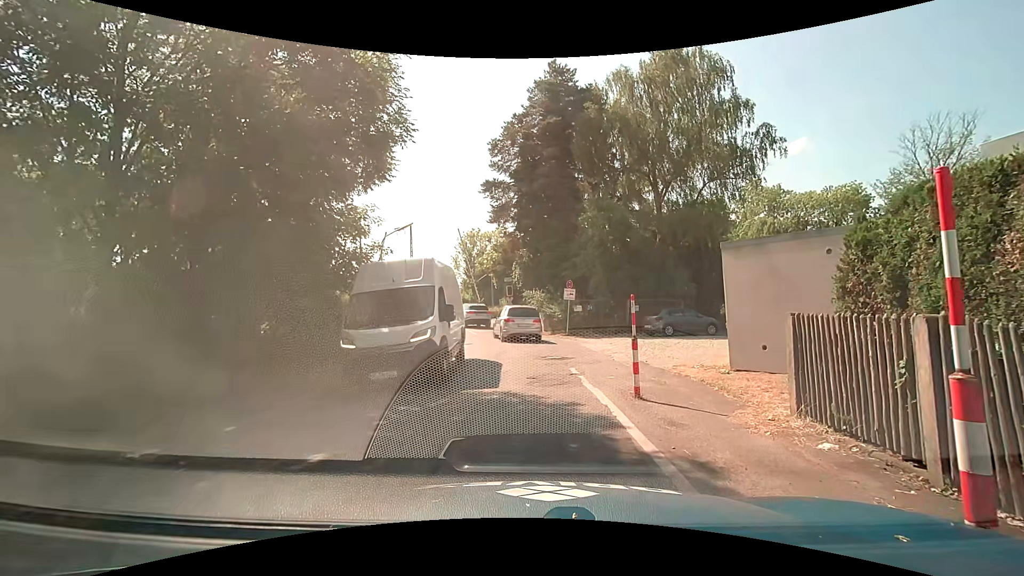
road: residential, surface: asphalt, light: Day
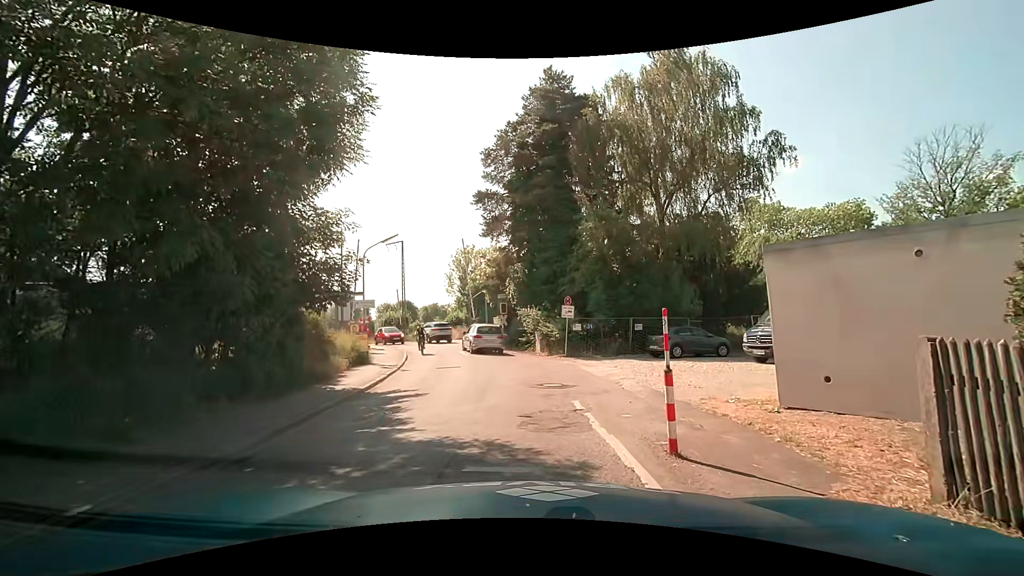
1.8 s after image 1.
(0.0, +2.2) m; +3°
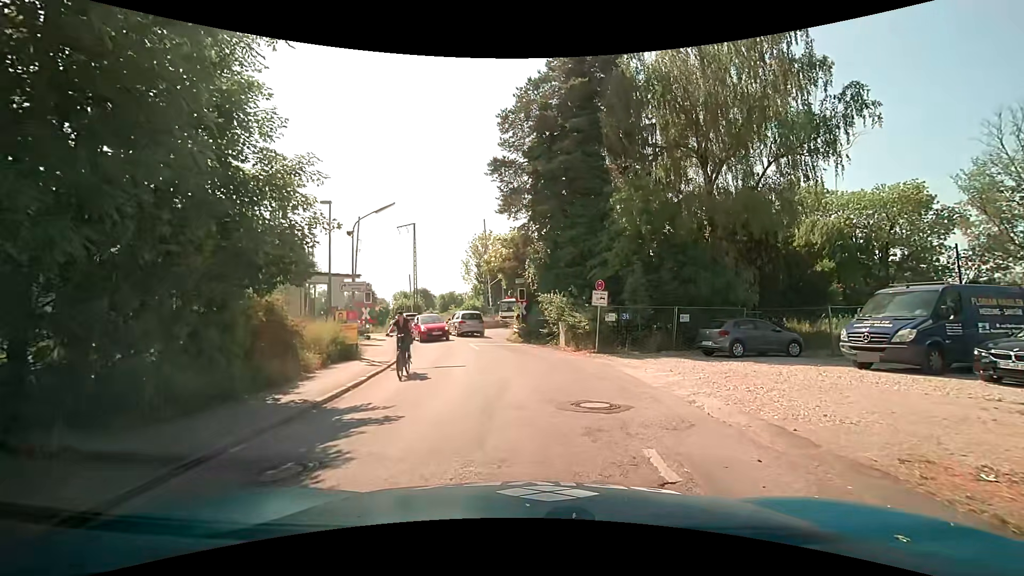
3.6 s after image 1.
(-0.2, +4.4) m; -4°
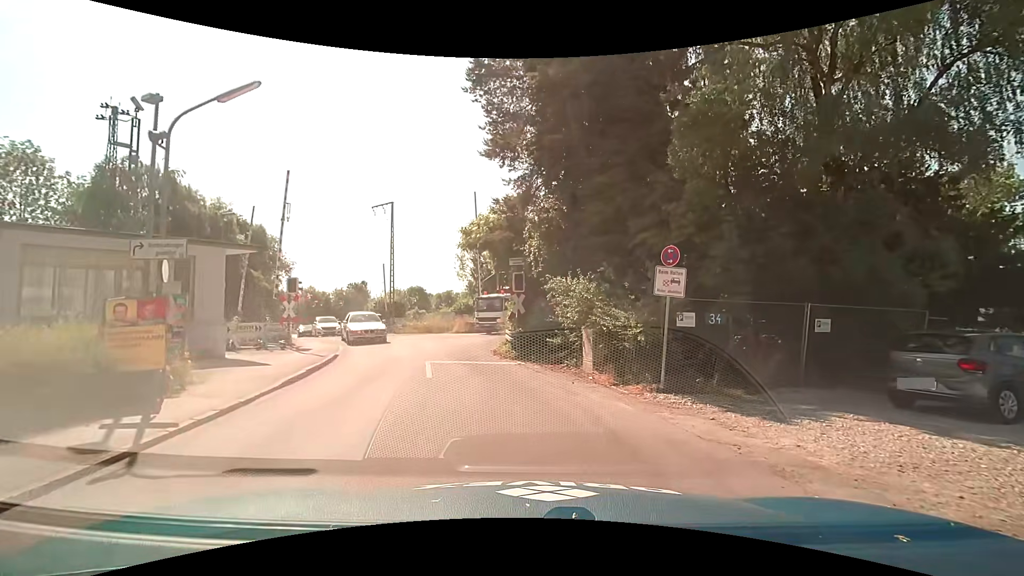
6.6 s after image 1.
(+0.3, +10.2) m; +2°
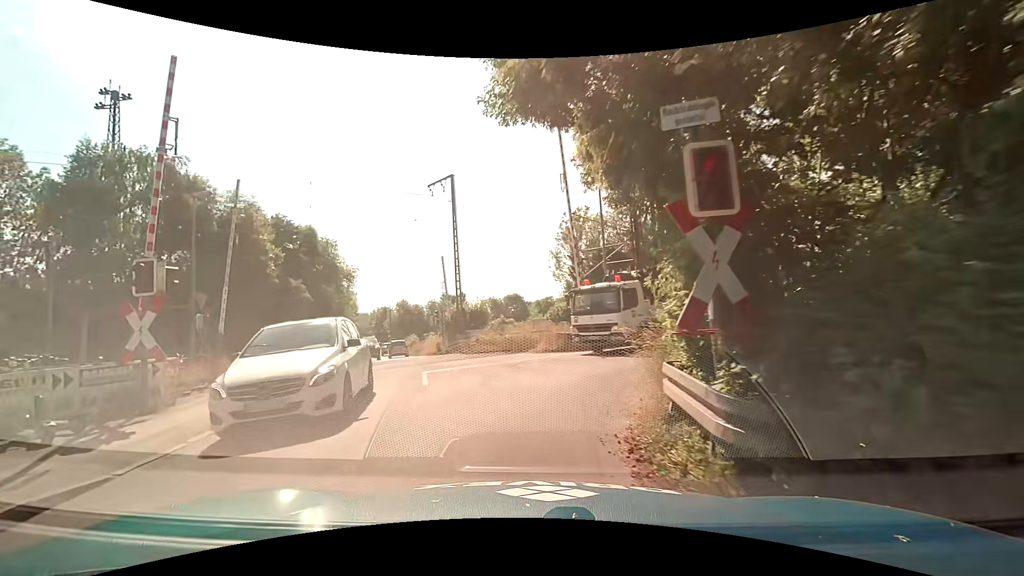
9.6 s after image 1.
(-1.2, +13.6) m; -15°
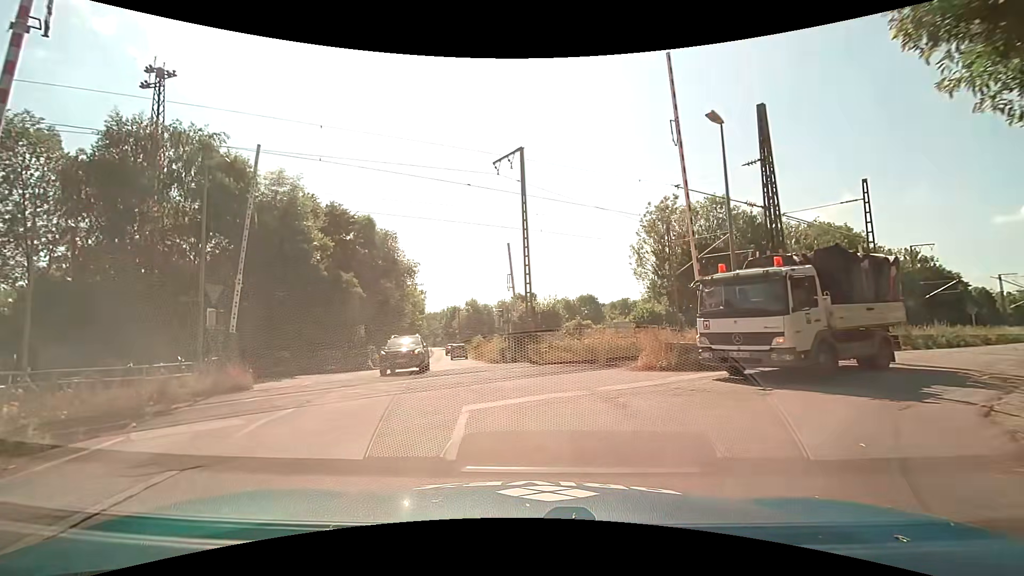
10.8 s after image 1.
(-0.3, +5.8) m; -7°
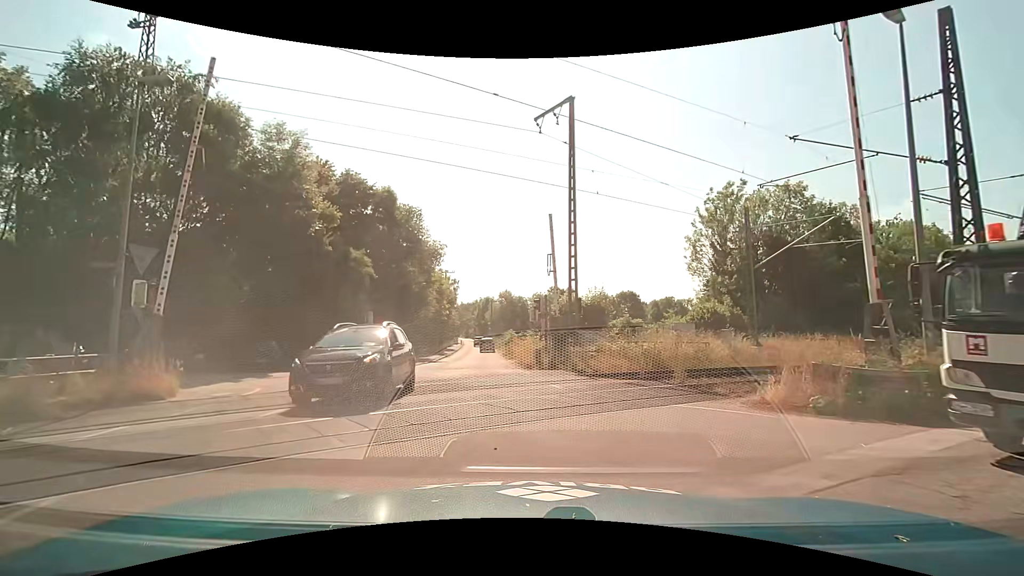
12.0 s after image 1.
(-0.2, +5.8) m; -4°
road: unclassified
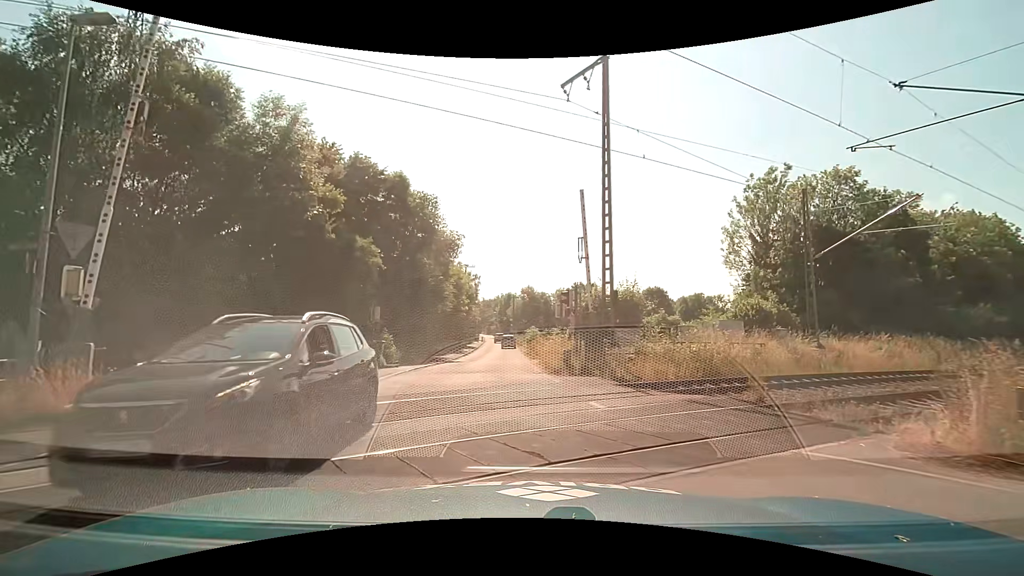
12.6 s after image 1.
(0.0, +3.1) m; -4°
